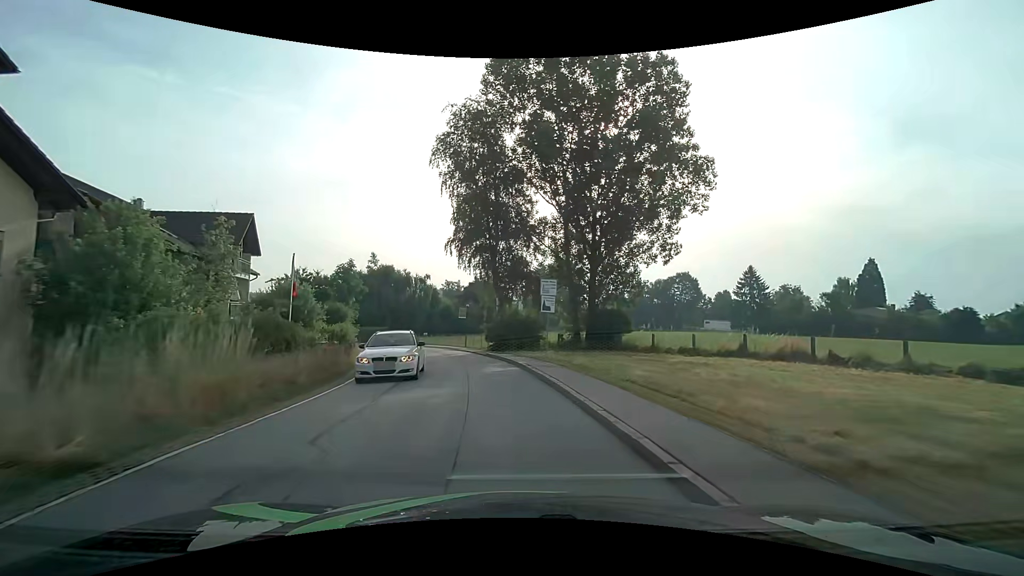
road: secondary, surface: asphalt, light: Day
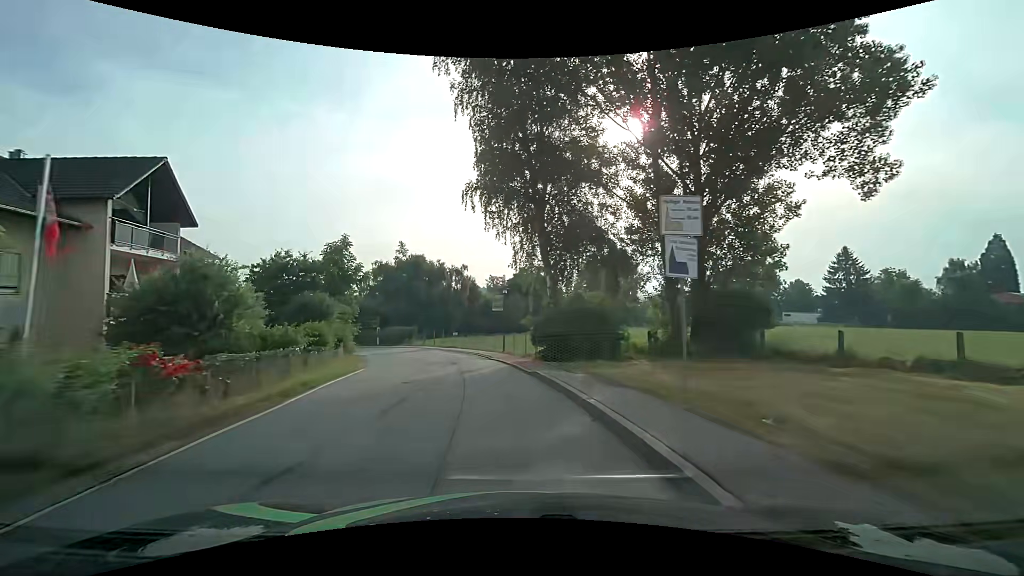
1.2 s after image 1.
(-0.5, +13.8) m; -5°
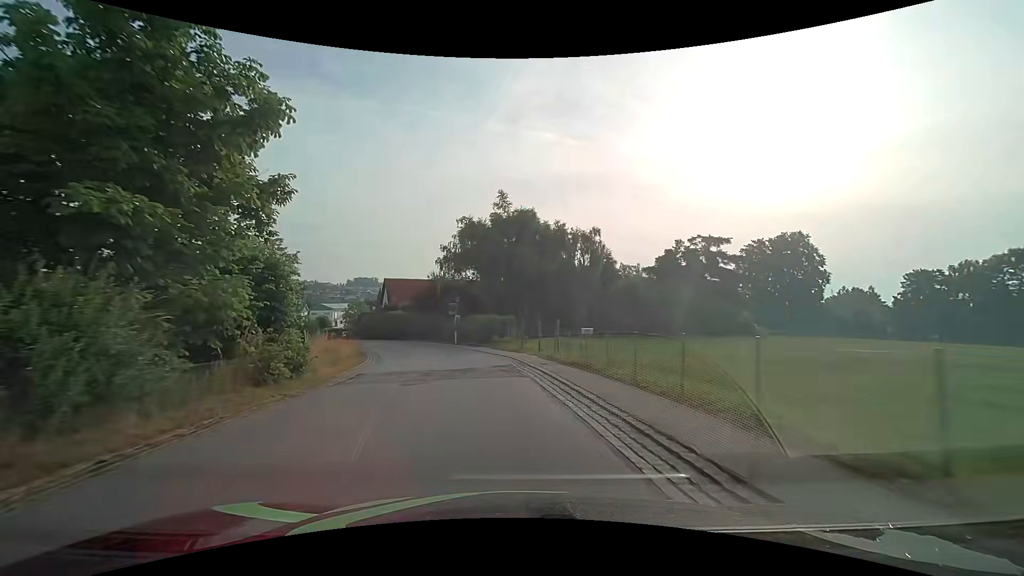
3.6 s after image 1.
(-3.3, +27.1) m; -13°
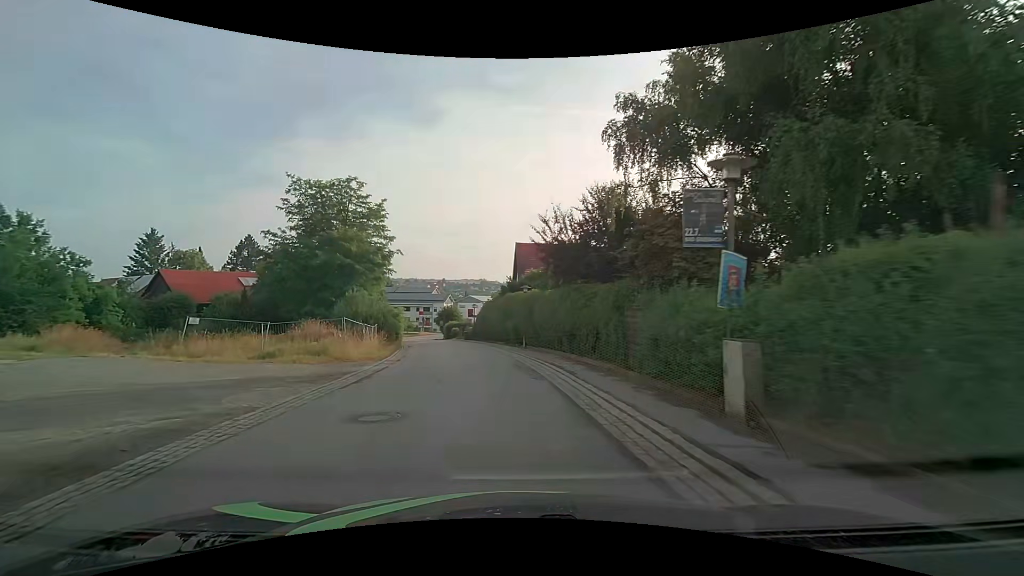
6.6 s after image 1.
(-5.5, +33.5) m; -19°
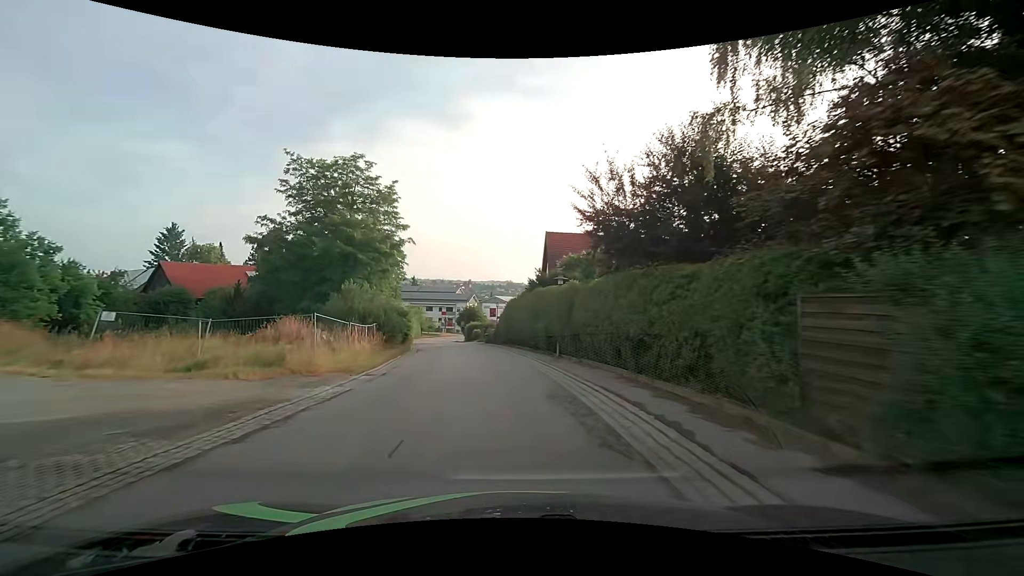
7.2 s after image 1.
(-0.2, +6.8) m; -4°
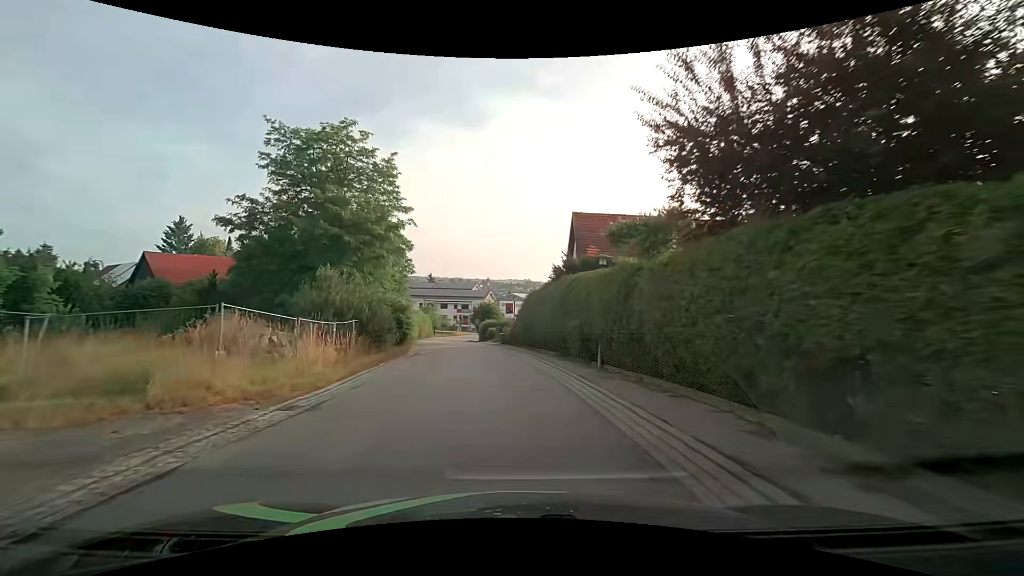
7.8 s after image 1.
(-0.1, +6.8) m; -2°
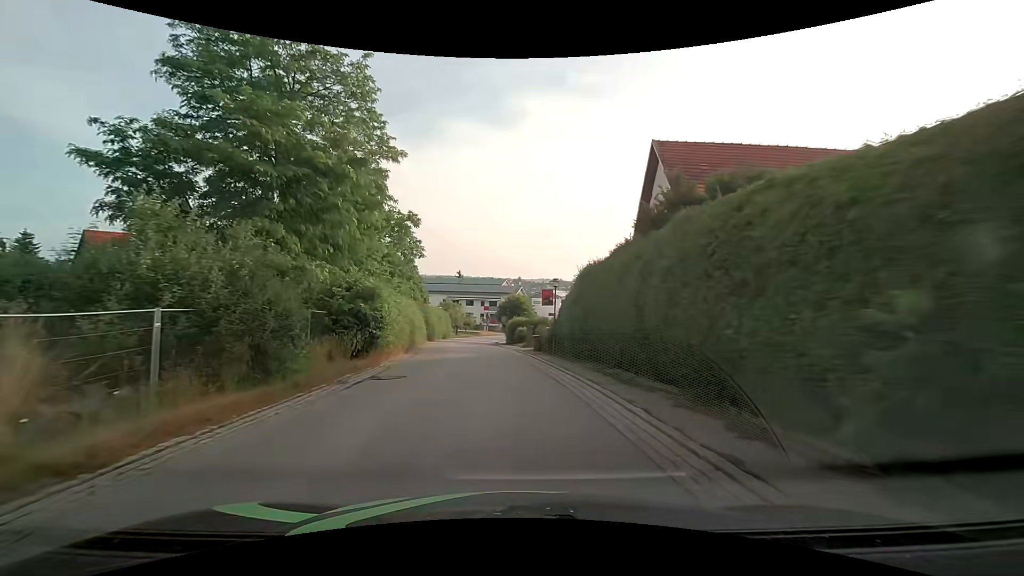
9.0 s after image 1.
(-0.4, +13.5) m; -3°
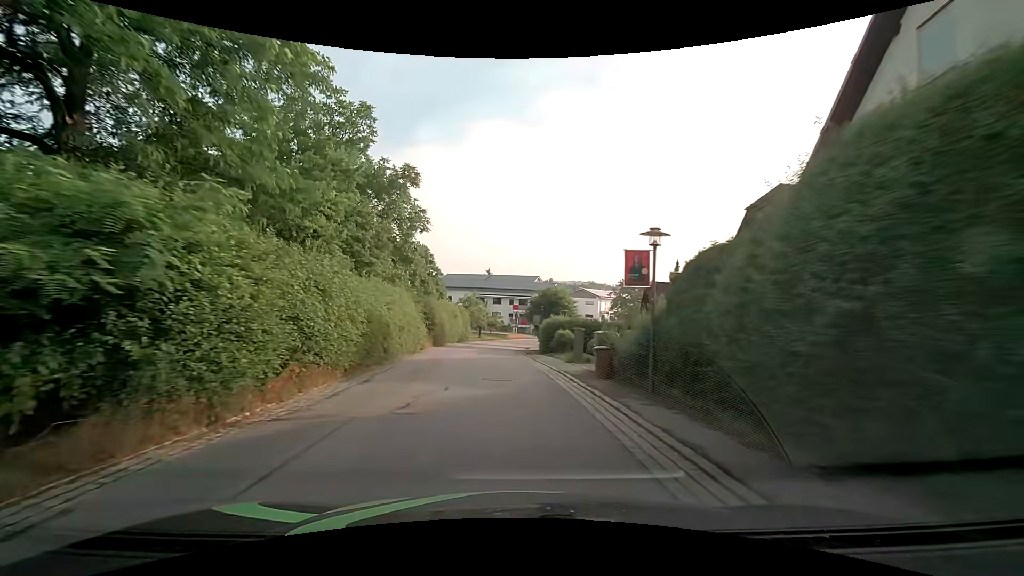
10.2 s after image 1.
(-0.5, +13.5) m; -4°
(0, +10) (-1, +20) (-1, +30) (-1, +40) (-1, +50) (0, +60) (+3, +70) (+6, +79) (+10, +88) (+15, +97) m
